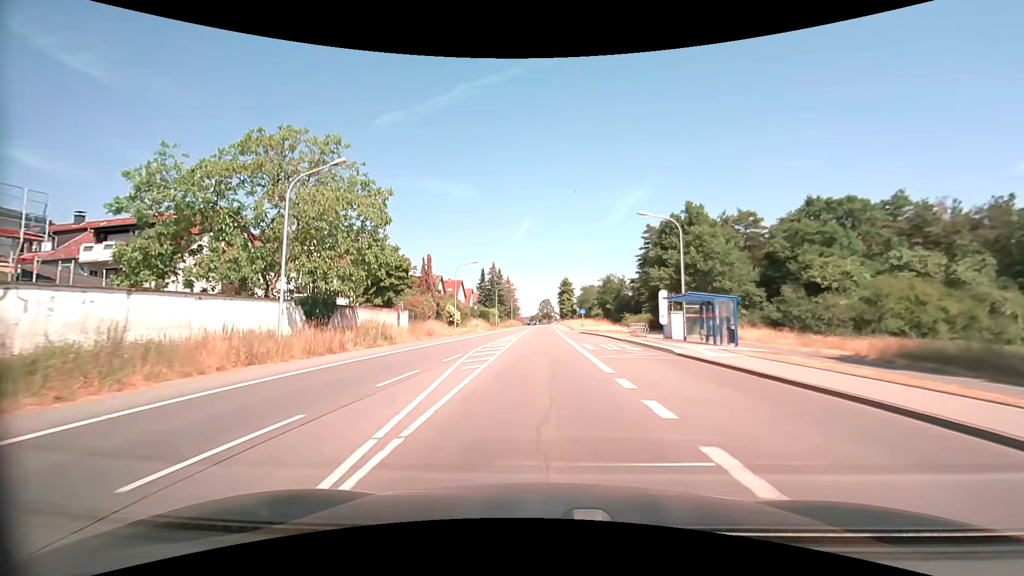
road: primary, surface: asphalt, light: Day
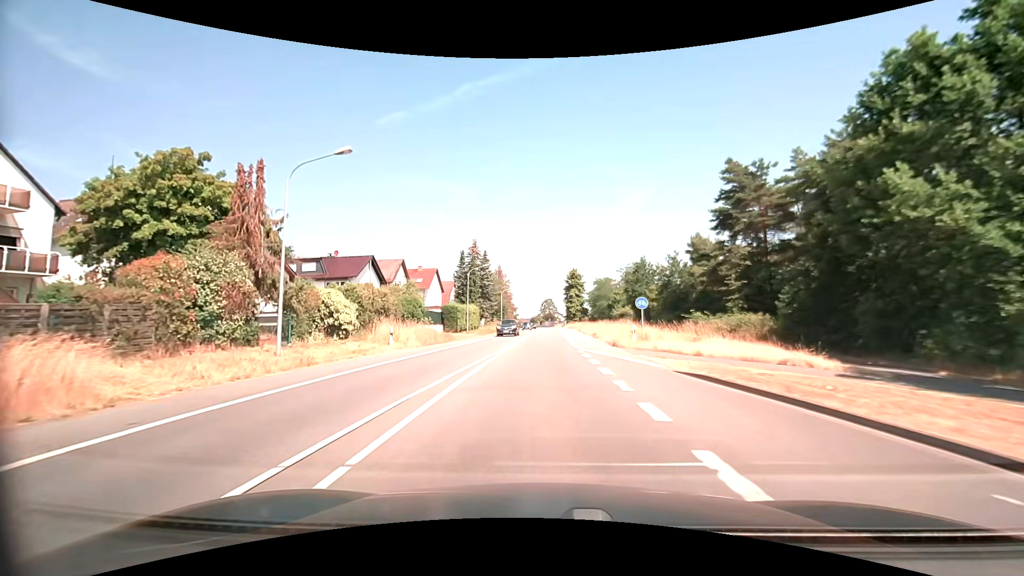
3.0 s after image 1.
(-0.1, +36.5) m; -1°
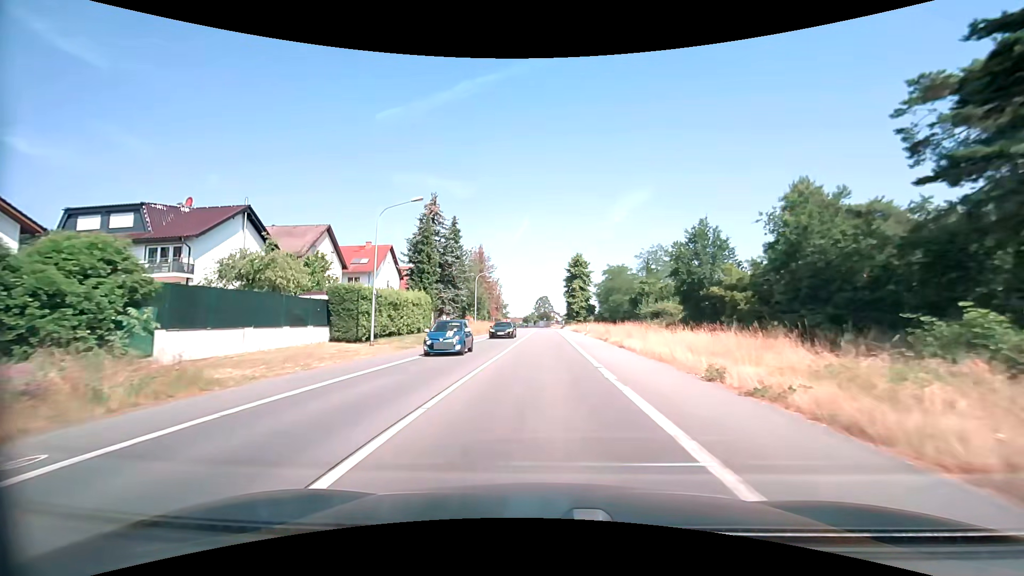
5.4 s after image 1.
(+0.1, +29.9) m; +1°
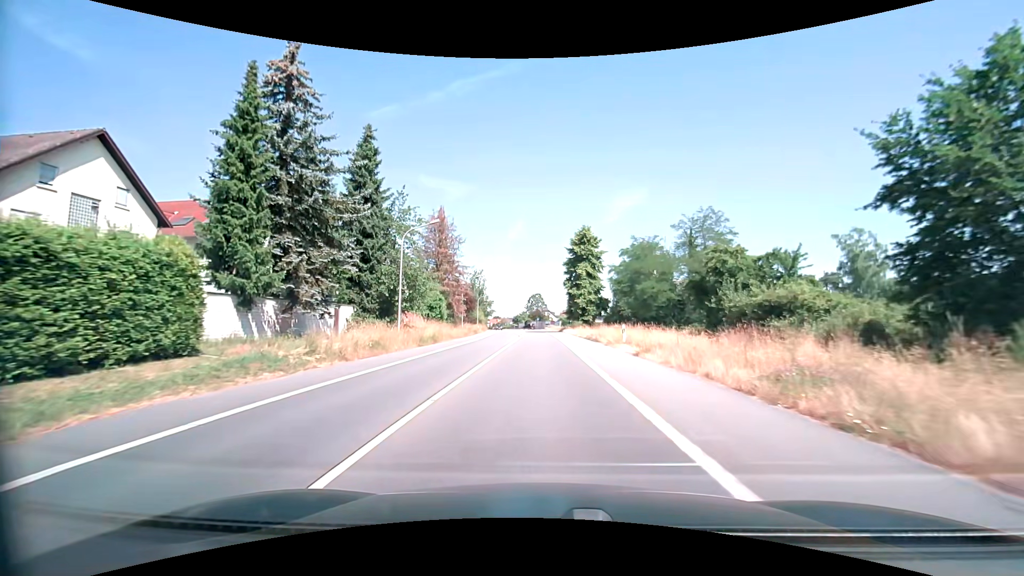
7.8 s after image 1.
(+0.2, +30.6) m; +1°
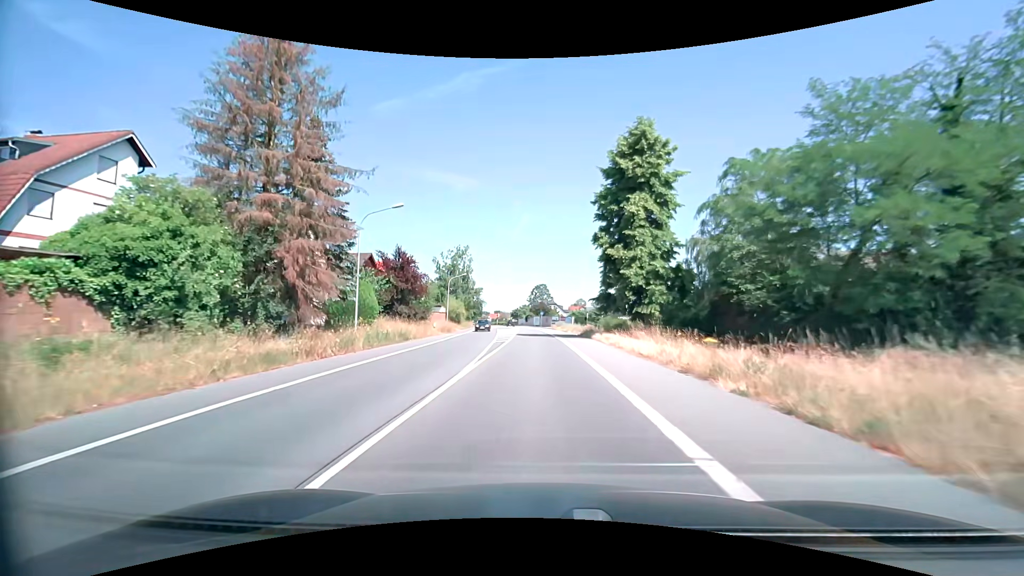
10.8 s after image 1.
(-0.2, +38.4) m; -1°
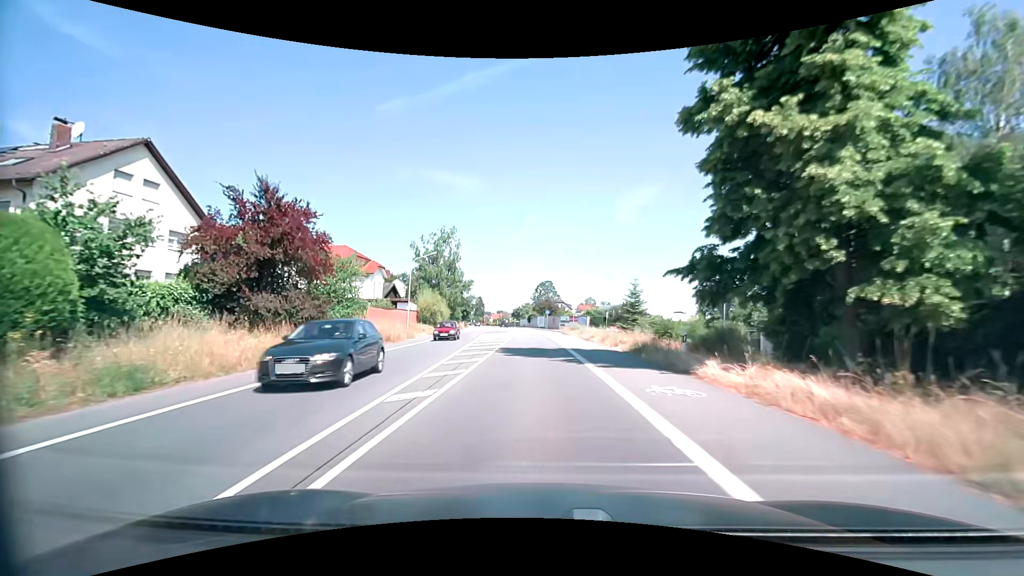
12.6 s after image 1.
(-0.1, +22.4) m; -1°
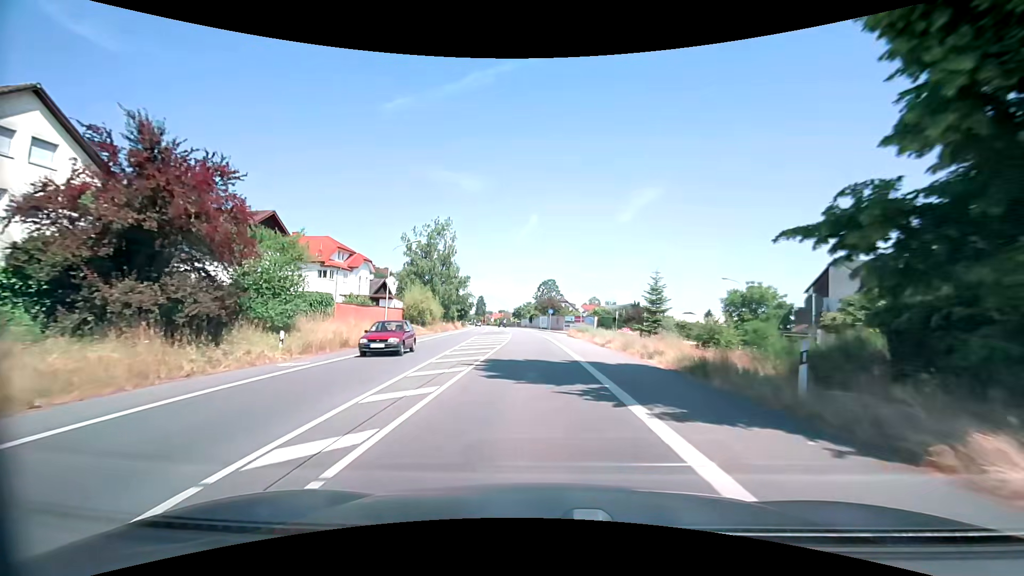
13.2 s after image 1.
(0.0, +7.3) m; -1°
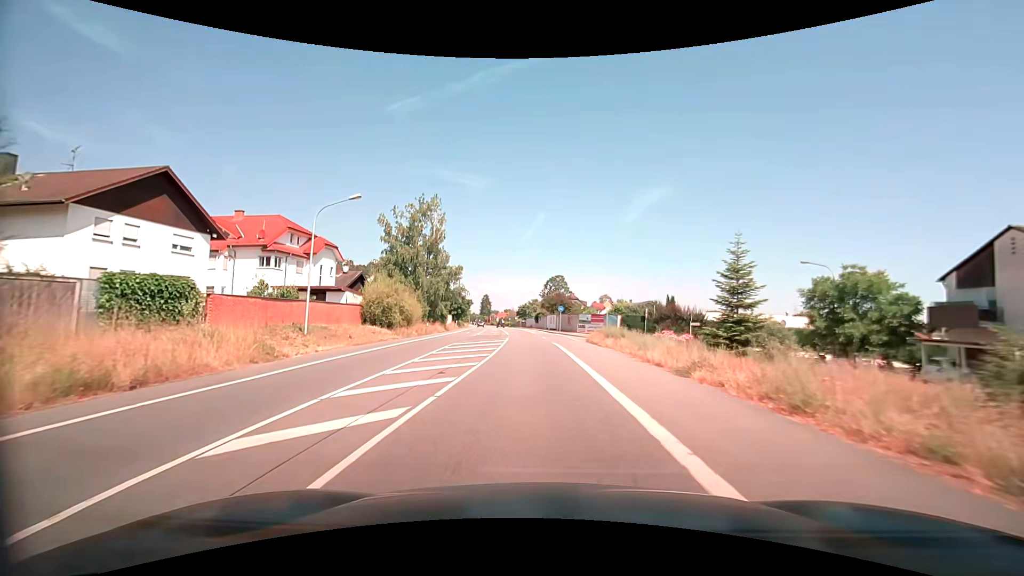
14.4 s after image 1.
(0.0, +14.4) m; -1°
(0, +10) (0, +20) (0, +30) (-1, +40) (-1, +50) (-2, +60) (-3, +70) (-4, +80) (-6, +90) (-7, +100) m
